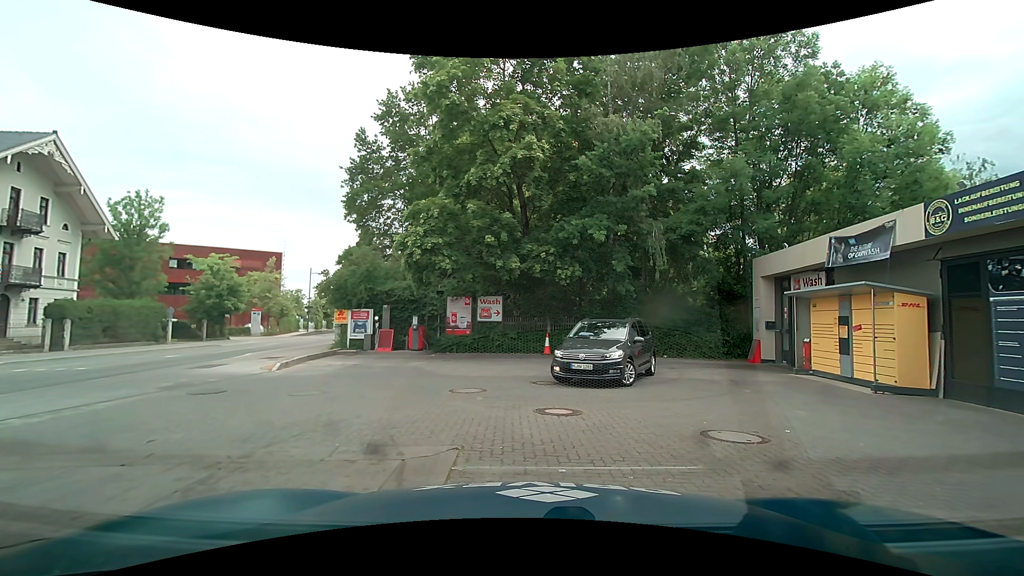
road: secondary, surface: asphalt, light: Day
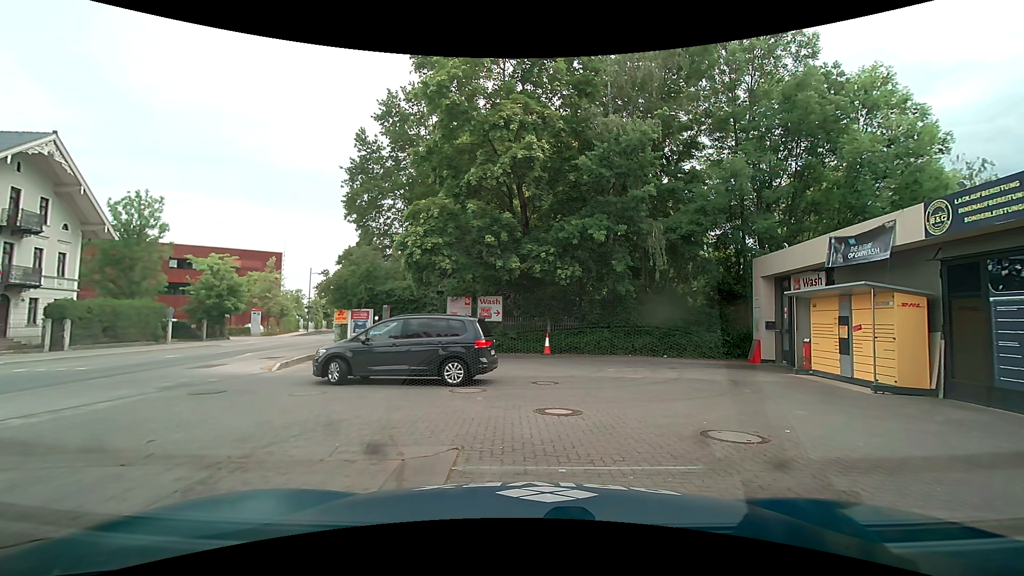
(0.0, 0.0) m; 0°
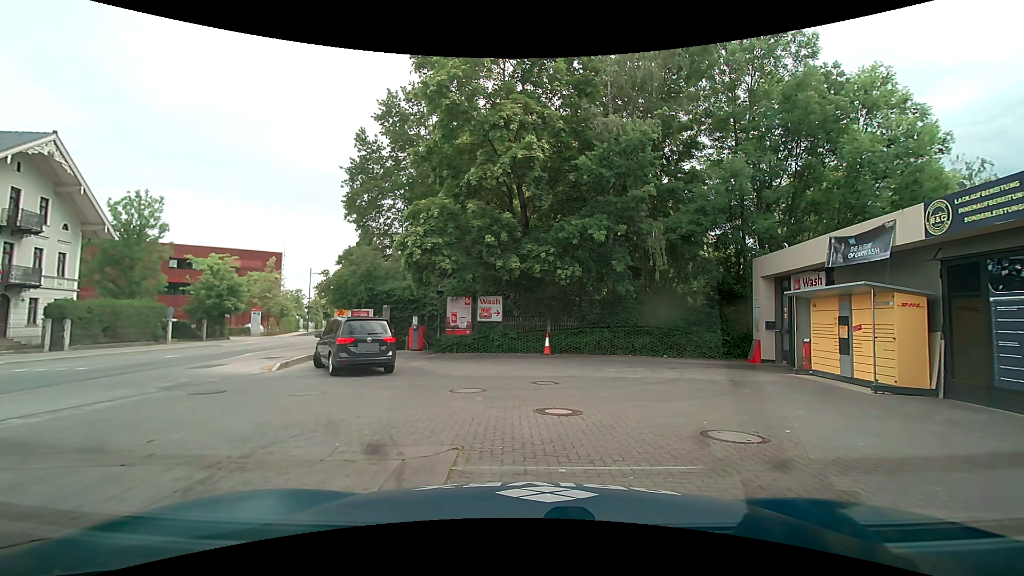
(0.0, 0.0) m; 0°
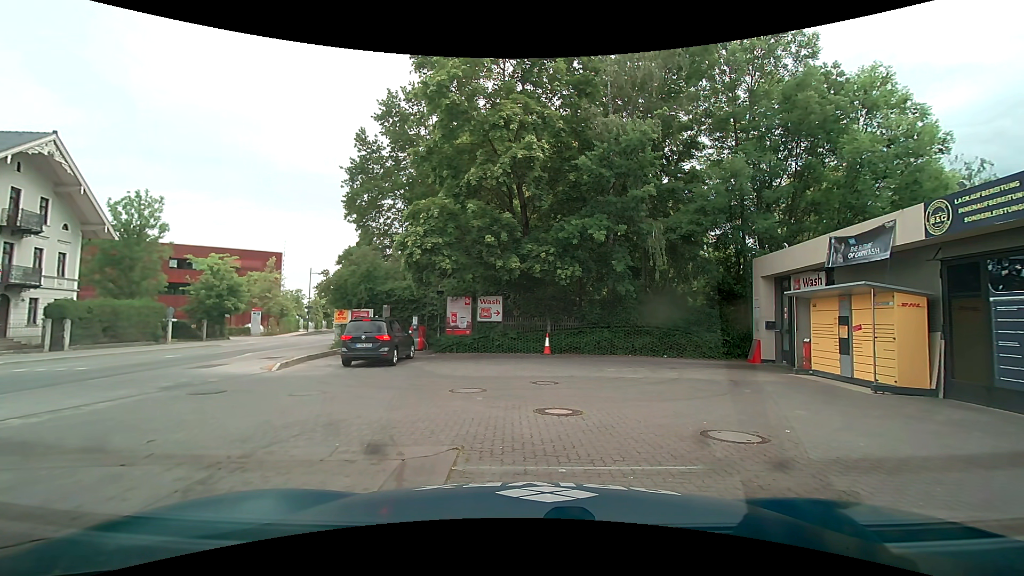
(0.0, 0.0) m; 0°
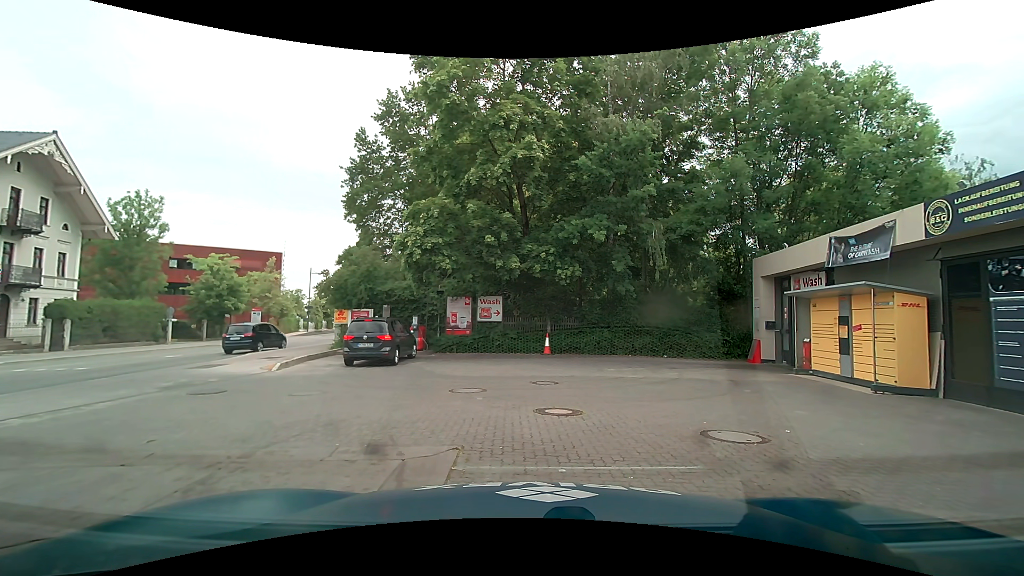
(0.0, 0.0) m; 0°
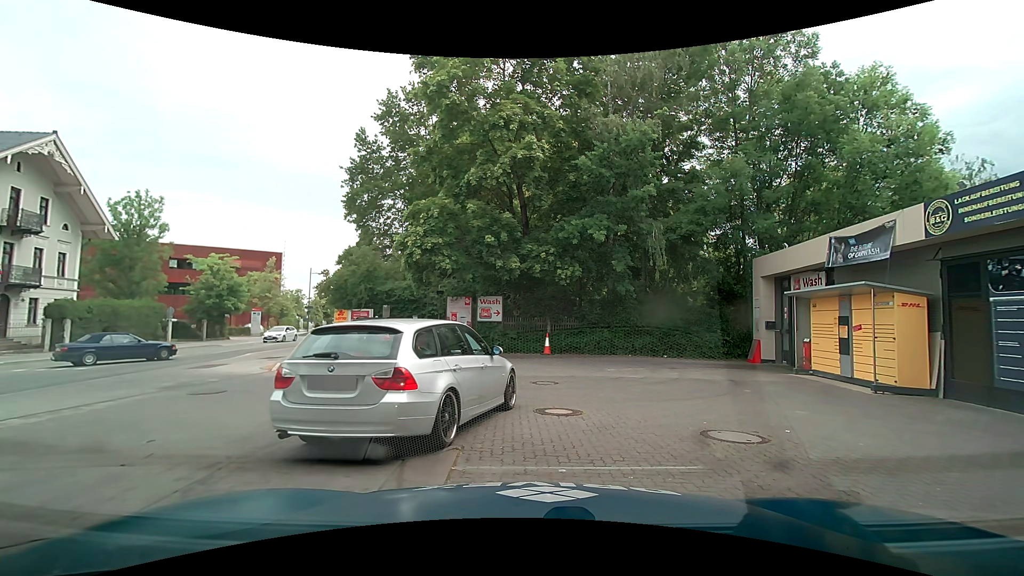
(0.0, 0.0) m; 0°
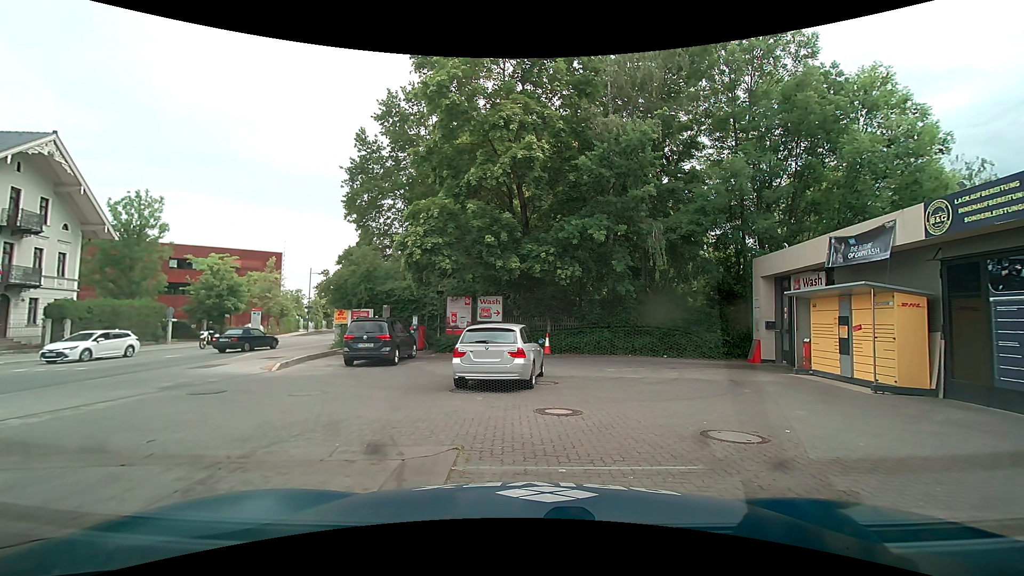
(0.0, 0.0) m; 0°
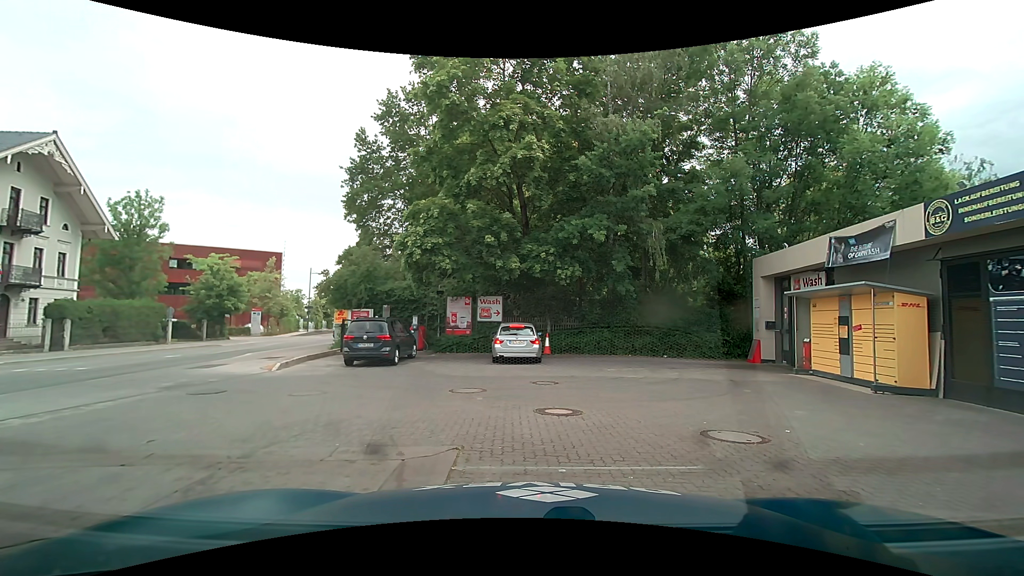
(0.0, 0.0) m; 0°
